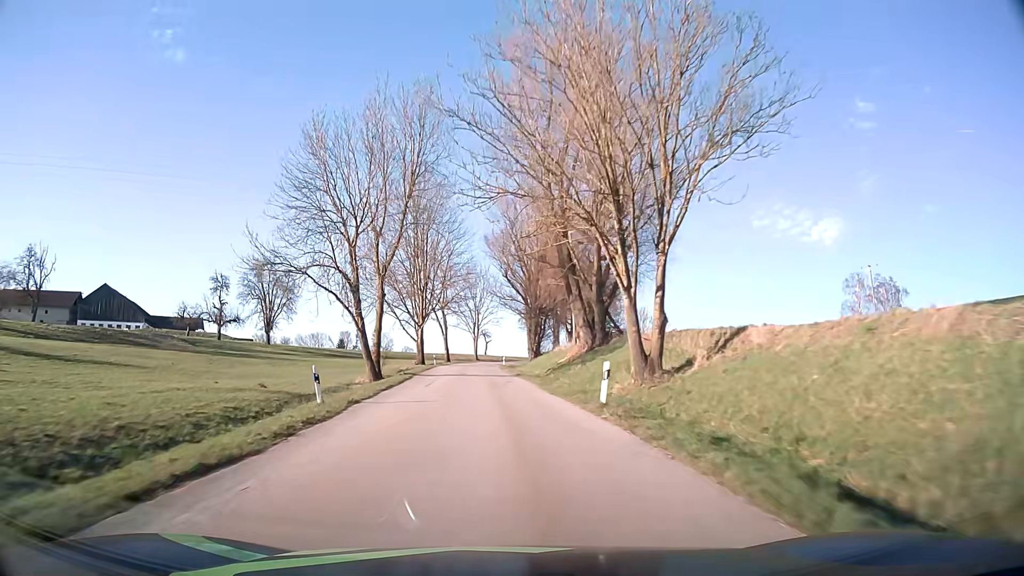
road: tertiary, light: Day
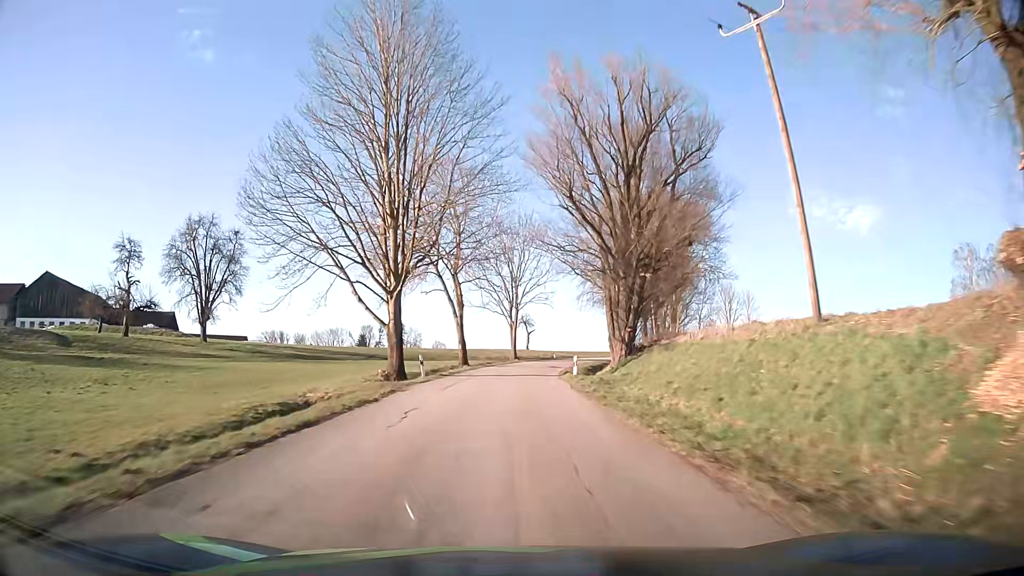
(-1.4, +37.1) m; -3°
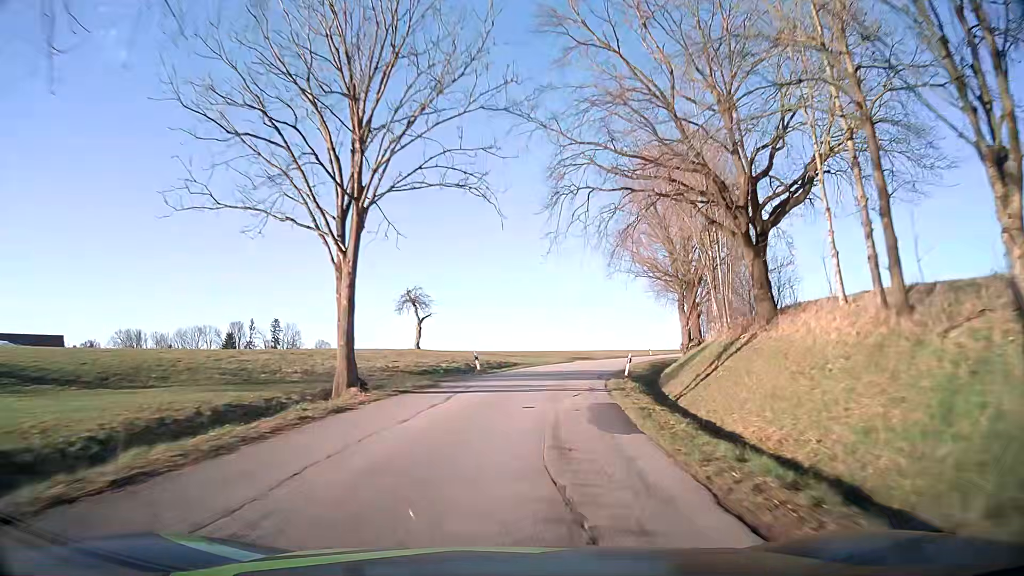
(+2.1, +48.3) m; +8°
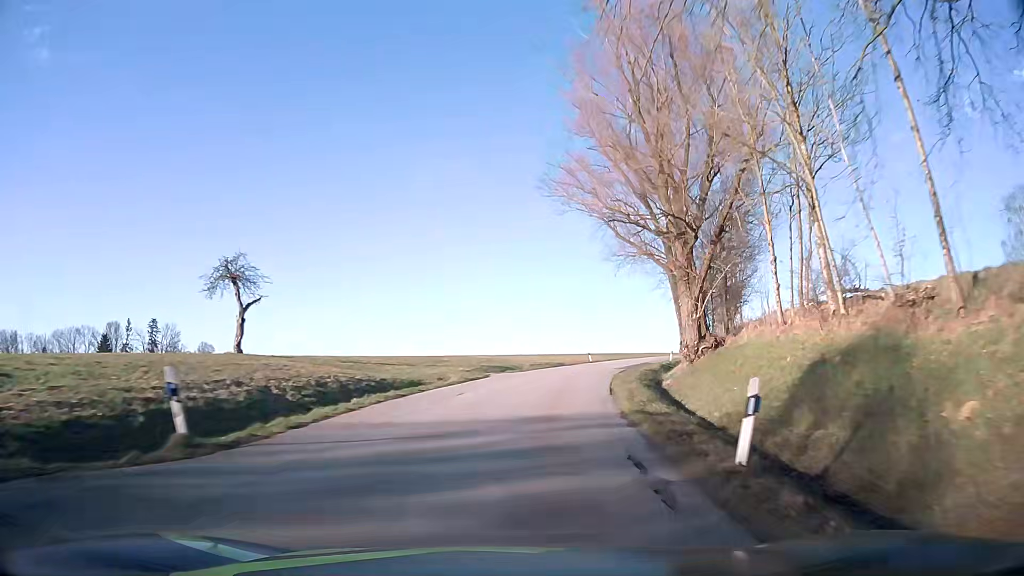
(+1.5, +23.2) m; +8°
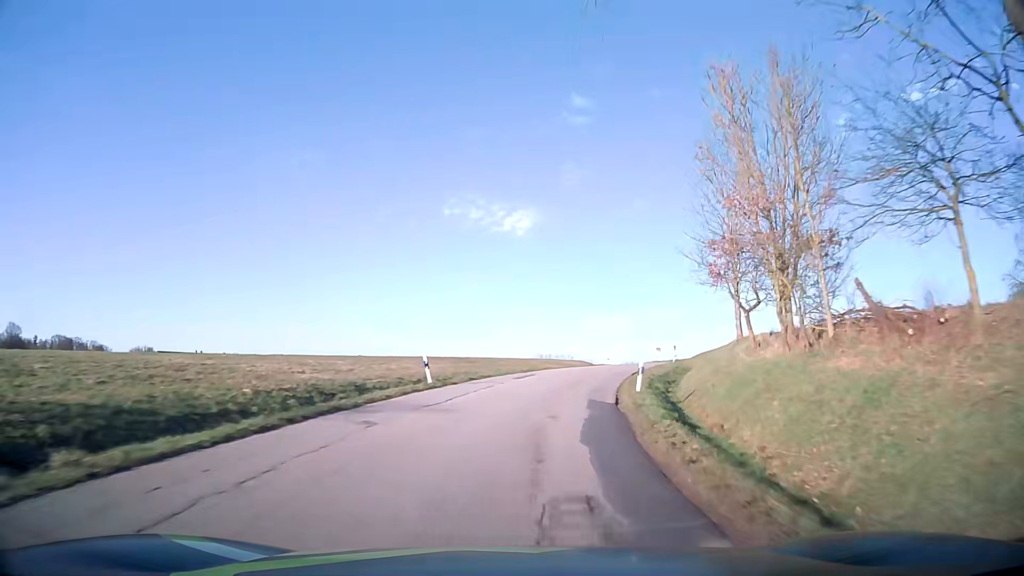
(+4.1, +33.4) m; +14°
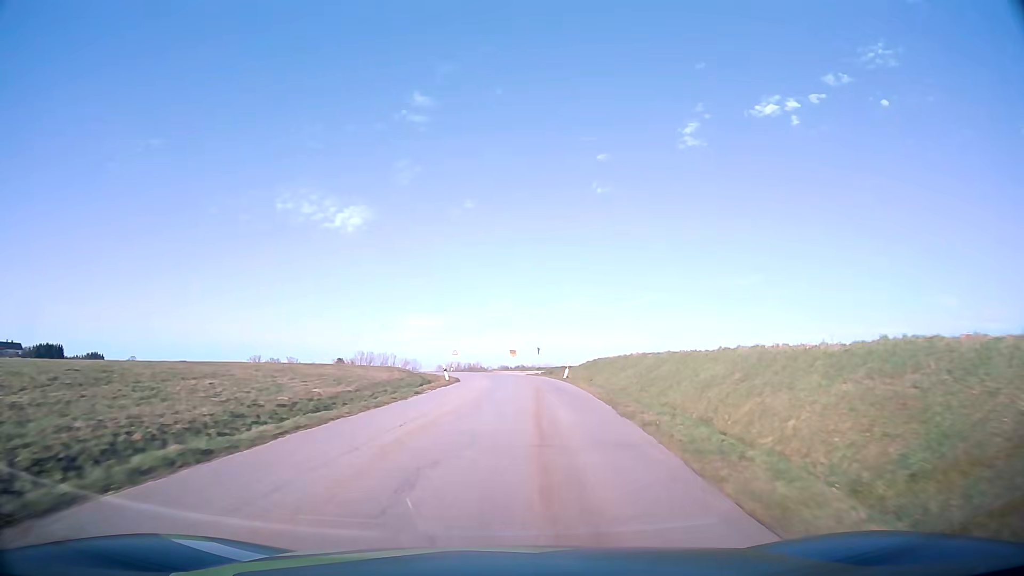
(+4.1, +32.4) m; +15°
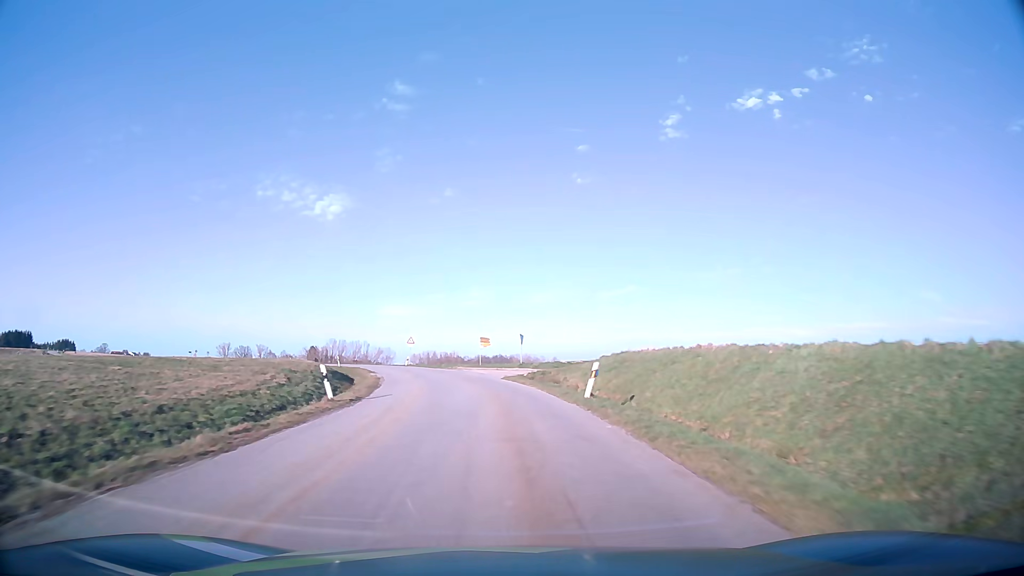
(+0.8, +21.6) m; +2°
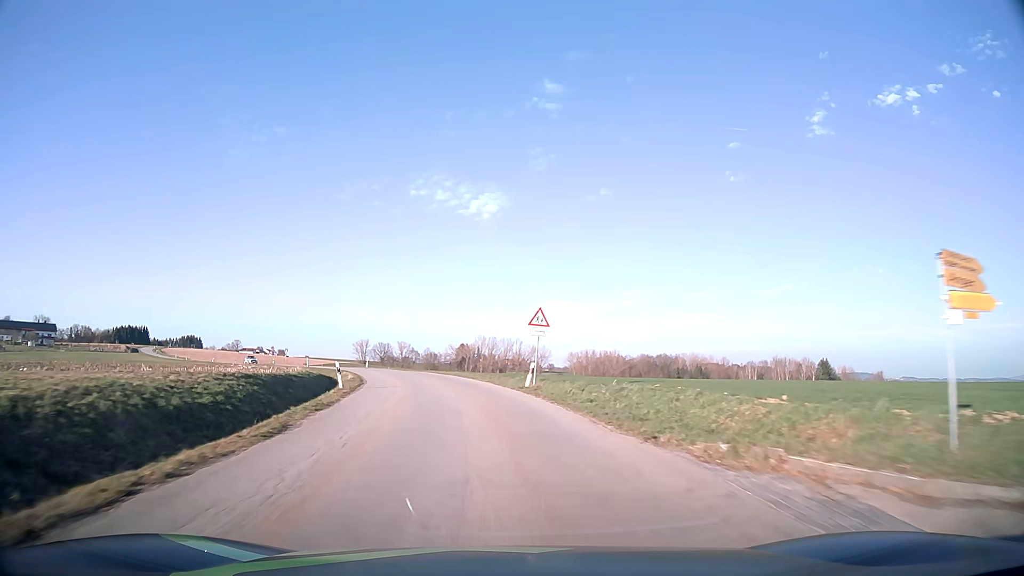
(-4.7, +43.9) m; -13°
(0, +10) (-1, +20) (-3, +30) (-5, +40) (-7, +49) (-10, +59) (-14, +68) (-19, +77) (-24, +86) (-29, +94) m
